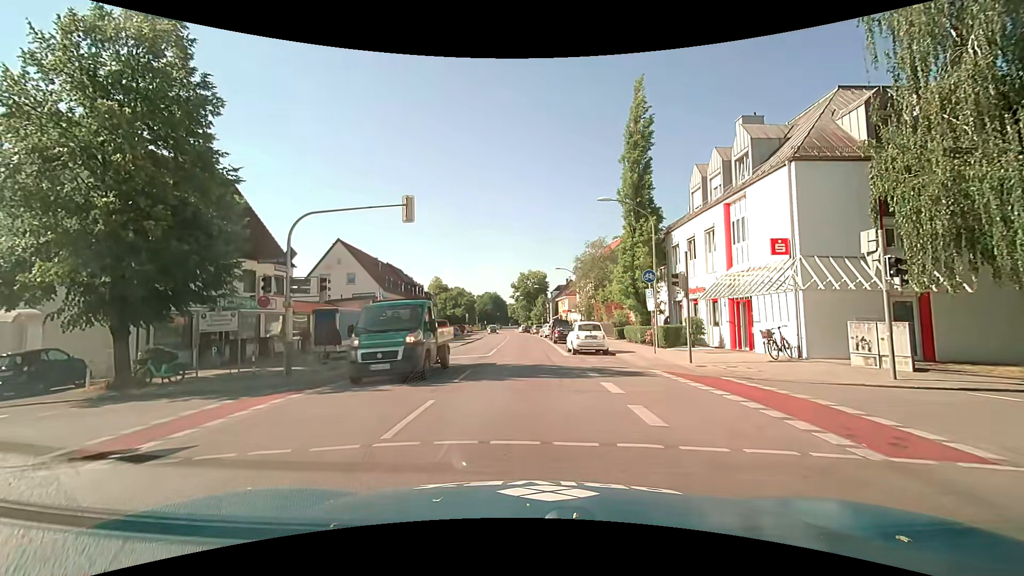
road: secondary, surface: asphalt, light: Day
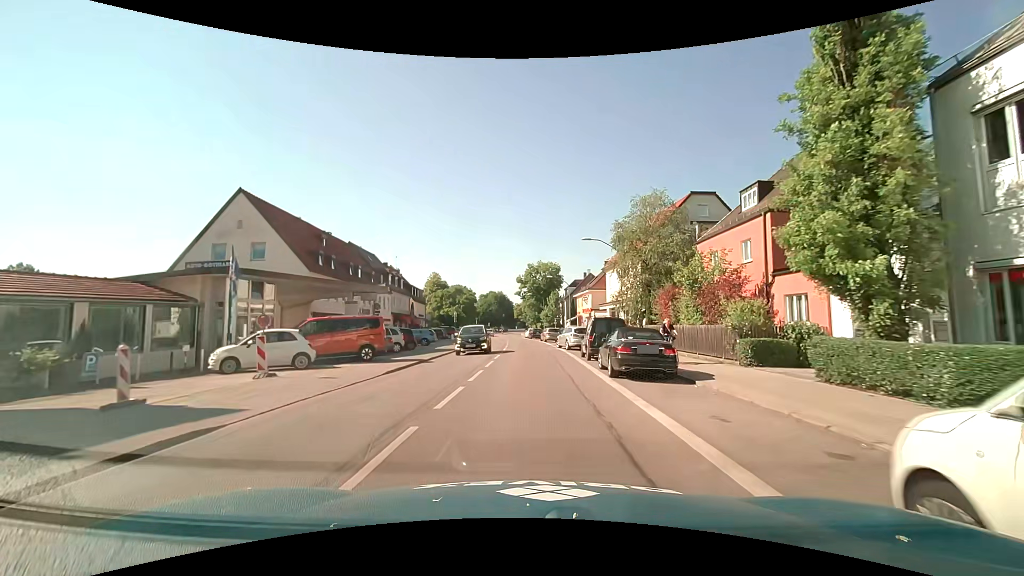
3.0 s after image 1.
(0.0, +23.5) m; 0°
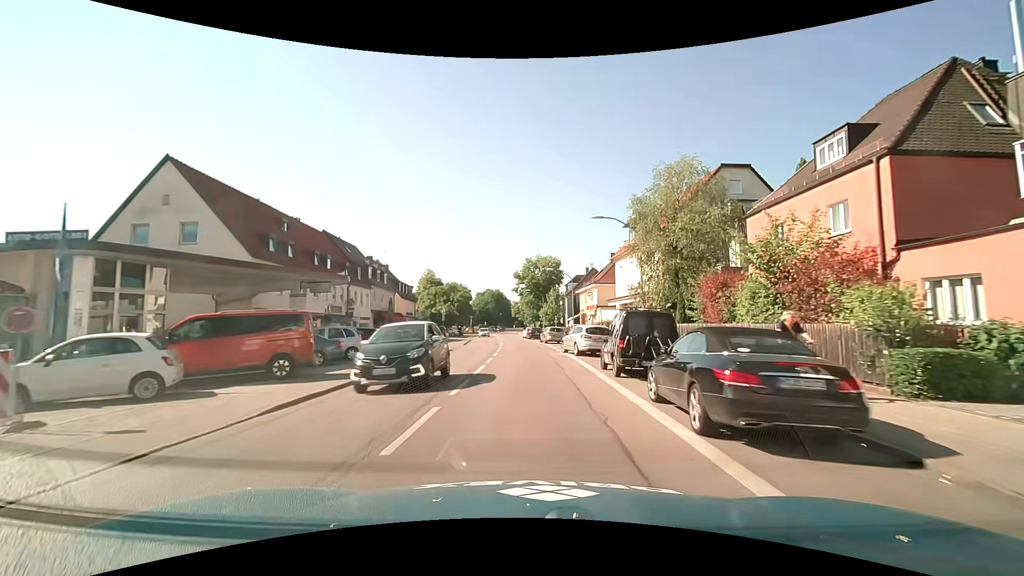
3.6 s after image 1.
(0.0, +7.6) m; 0°
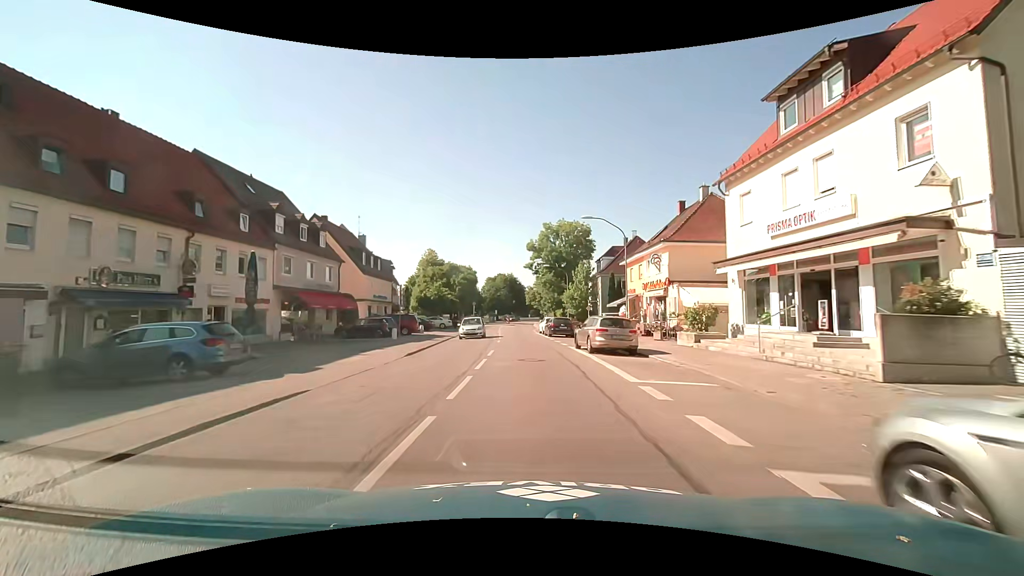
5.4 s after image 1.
(-0.3, +24.2) m; -2°
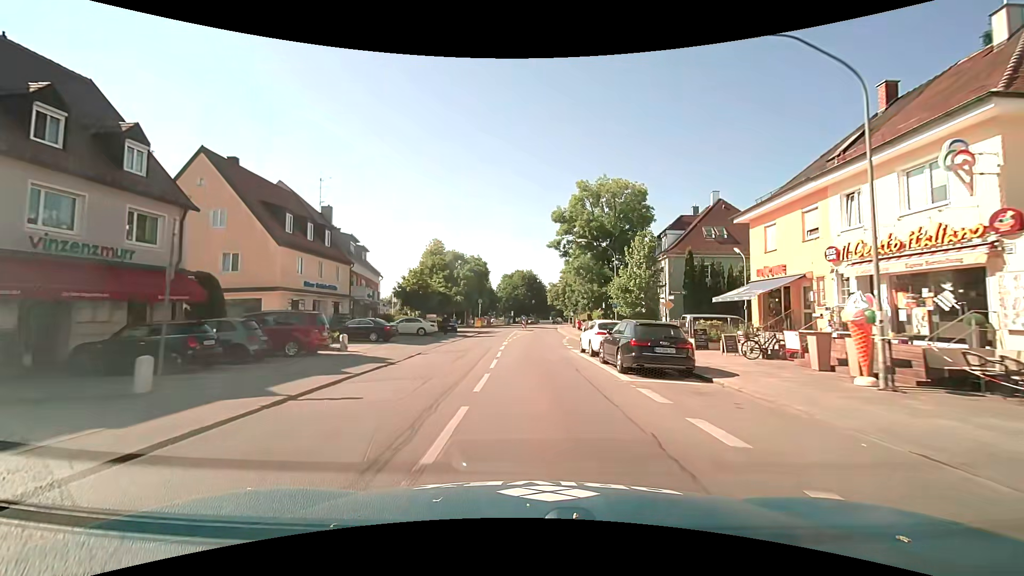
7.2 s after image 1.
(-0.4, +22.1) m; -2°
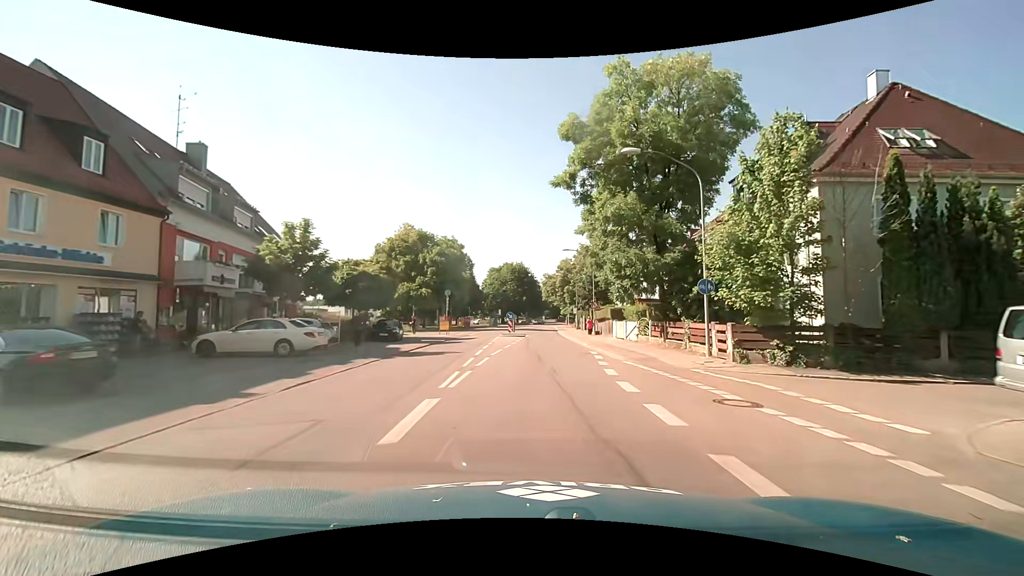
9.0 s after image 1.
(-0.1, +22.0) m; +1°
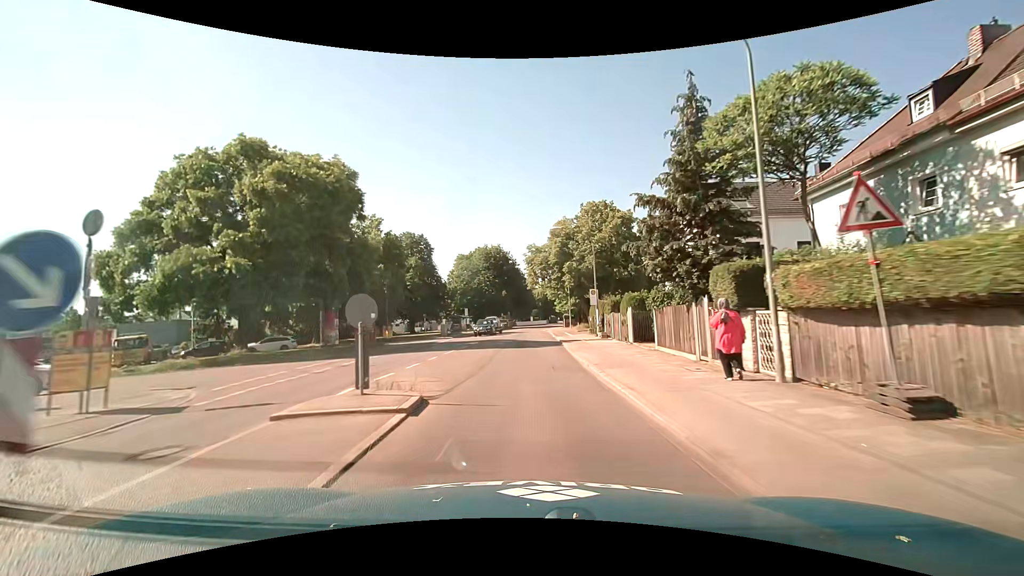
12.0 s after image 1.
(+0.8, +37.6) m; 0°
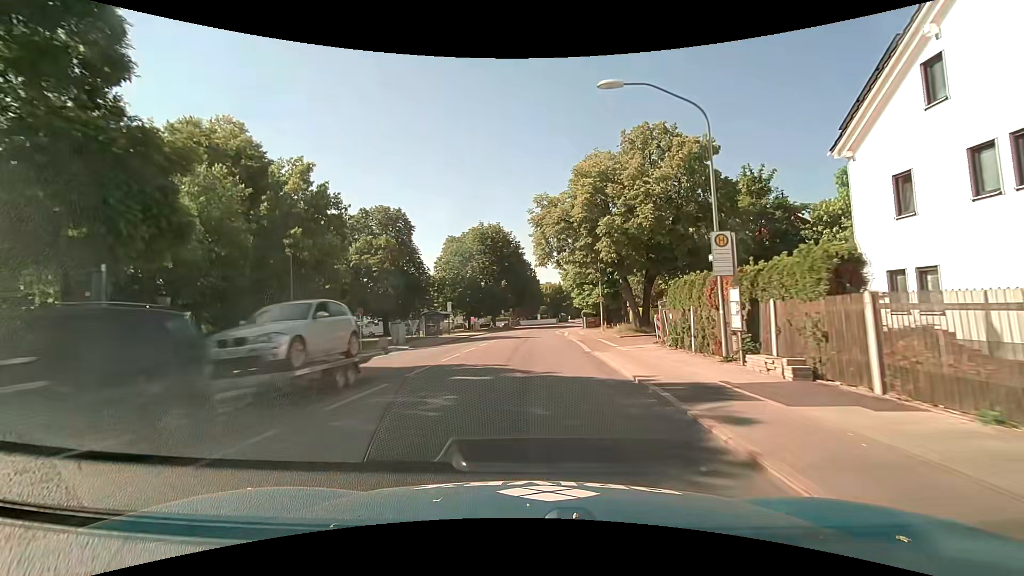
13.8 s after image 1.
(0.0, +22.4) m; 0°
(0, +10) (0, +20) (0, +30) (0, +40) (+1, +50) (+1, +60) (+2, +70) (+4, +80) (+6, +90) (+8, +99) m
